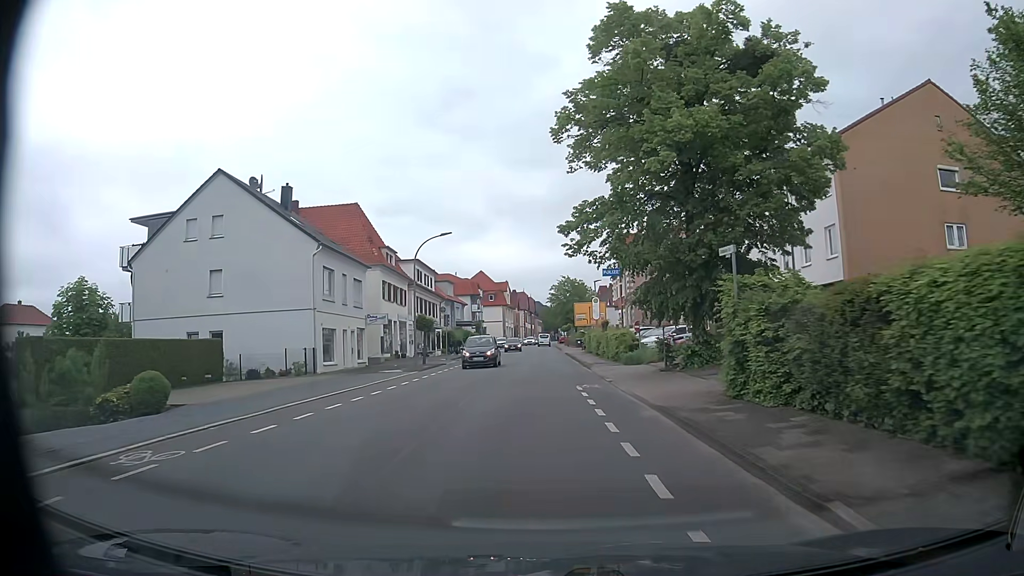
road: tertiary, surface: asphalt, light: Day
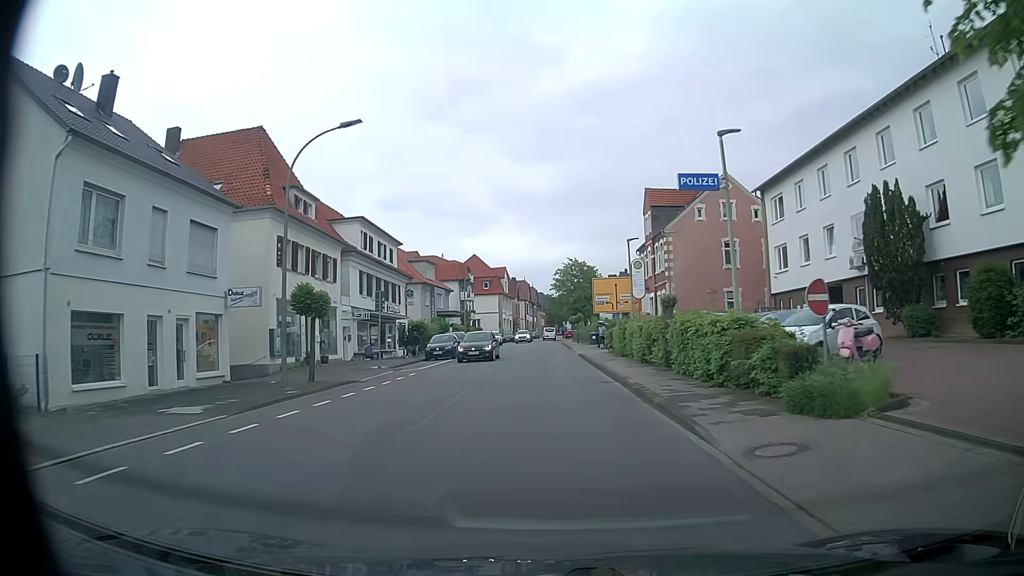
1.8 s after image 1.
(+0.2, +21.0) m; 0°
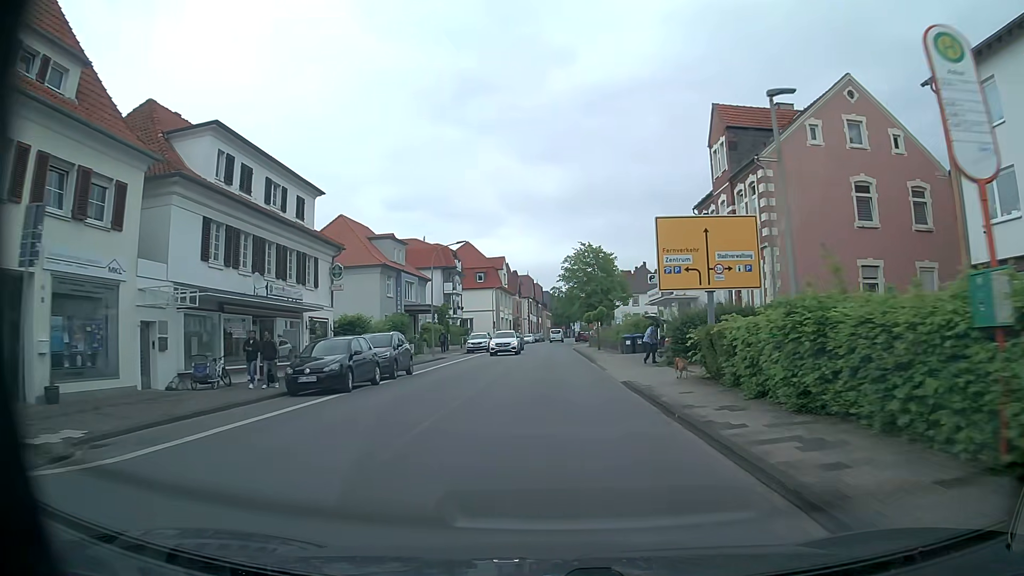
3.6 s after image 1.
(+0.1, +21.9) m; 0°
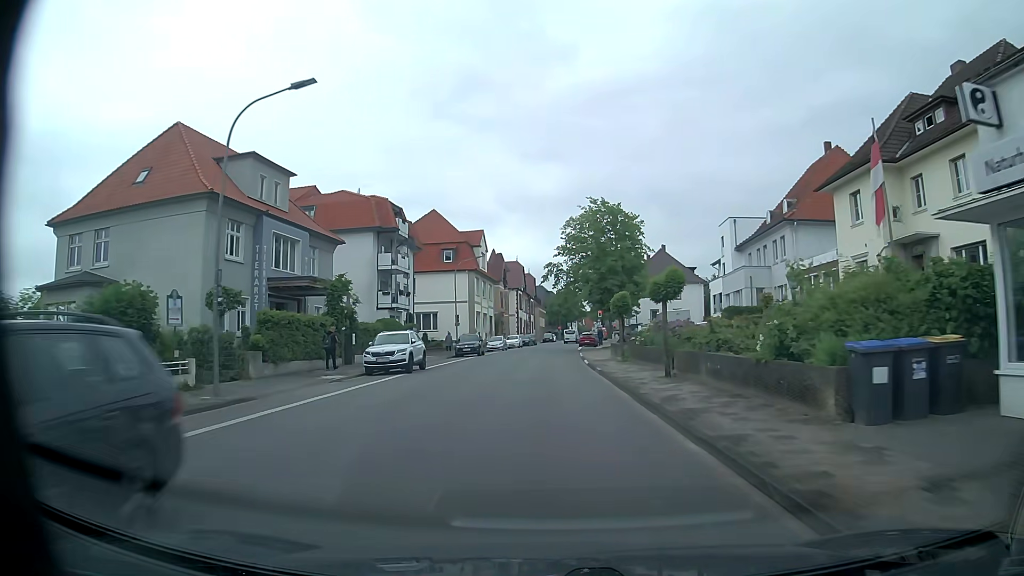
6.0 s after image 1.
(+0.1, +29.8) m; 0°
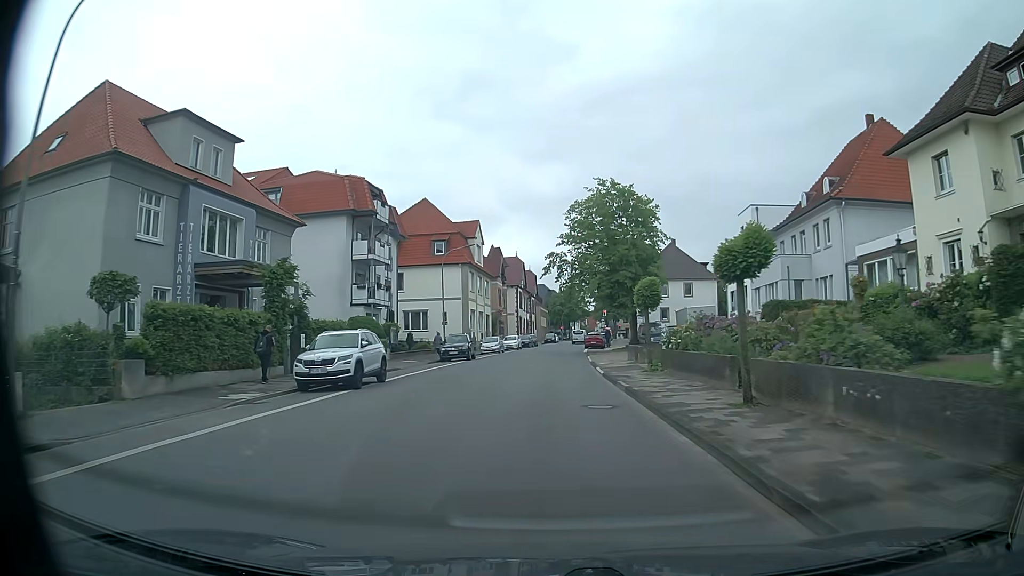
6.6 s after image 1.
(0.0, +7.5) m; 0°
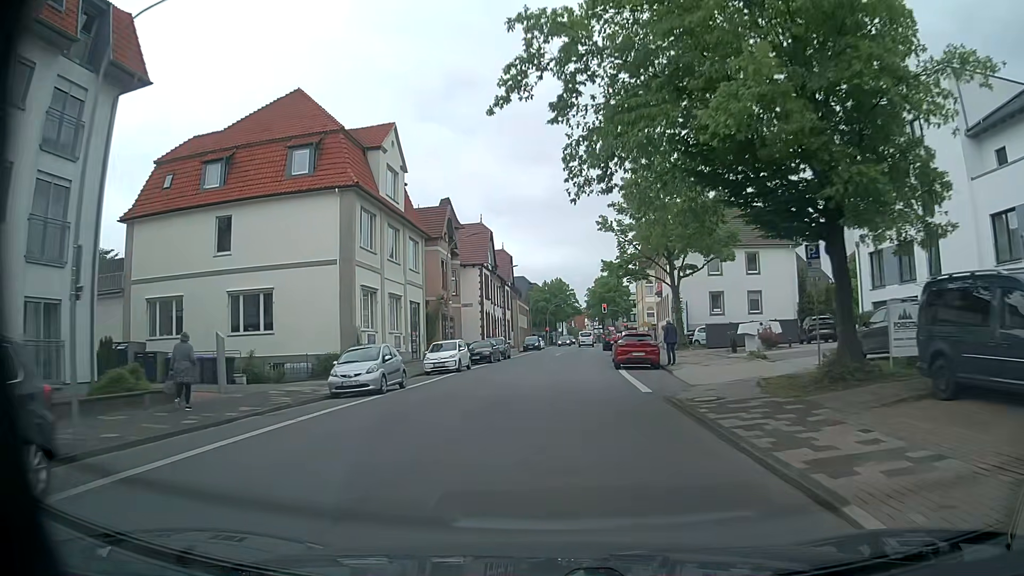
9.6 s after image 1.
(0.0, +37.9) m; +1°
(0, +10) (0, +20) (+1, +30) (+2, +40) (+2, +50) (+3, +60) (+4, +70) (+5, +80) (+5, +90) (+6, +100) m
